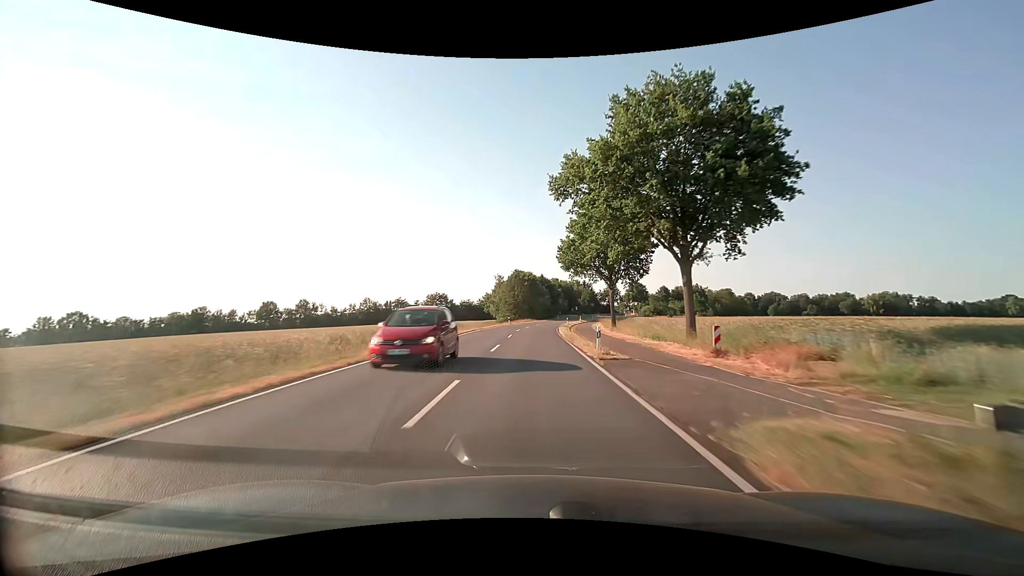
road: secondary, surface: asphalt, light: Day
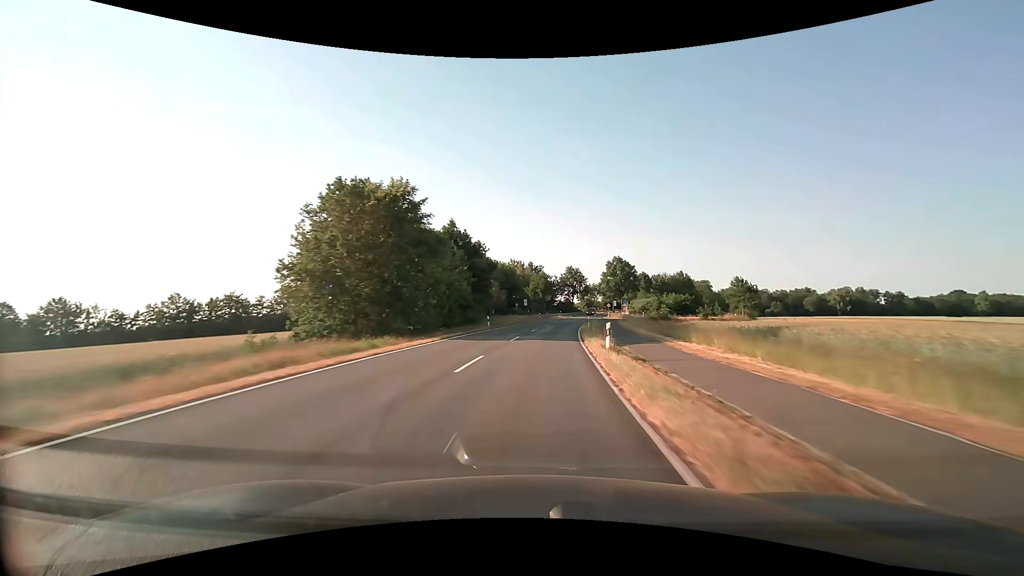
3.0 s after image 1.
(+3.6, +78.7) m; +7°
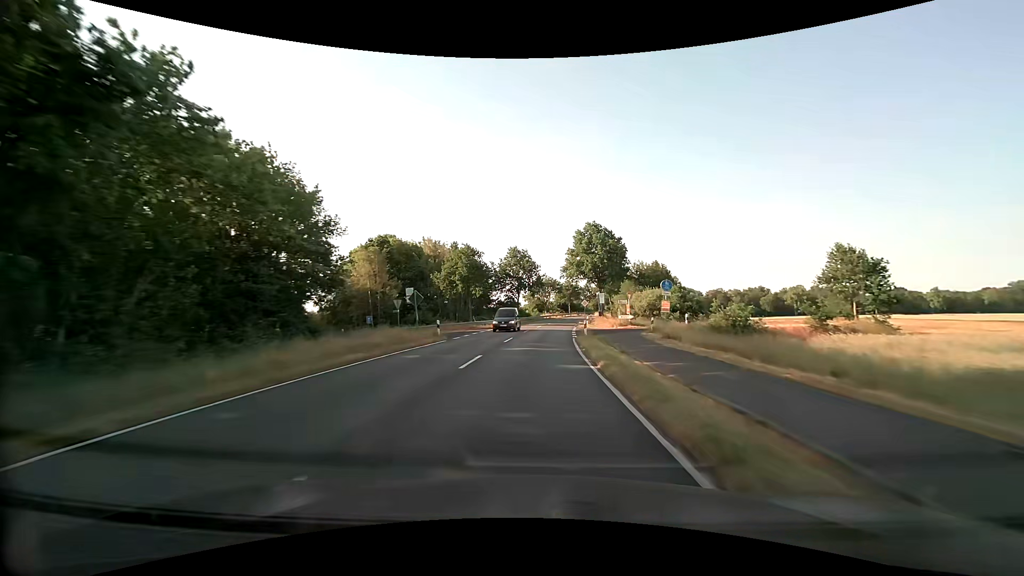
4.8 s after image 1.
(+3.0, +47.2) m; +7°
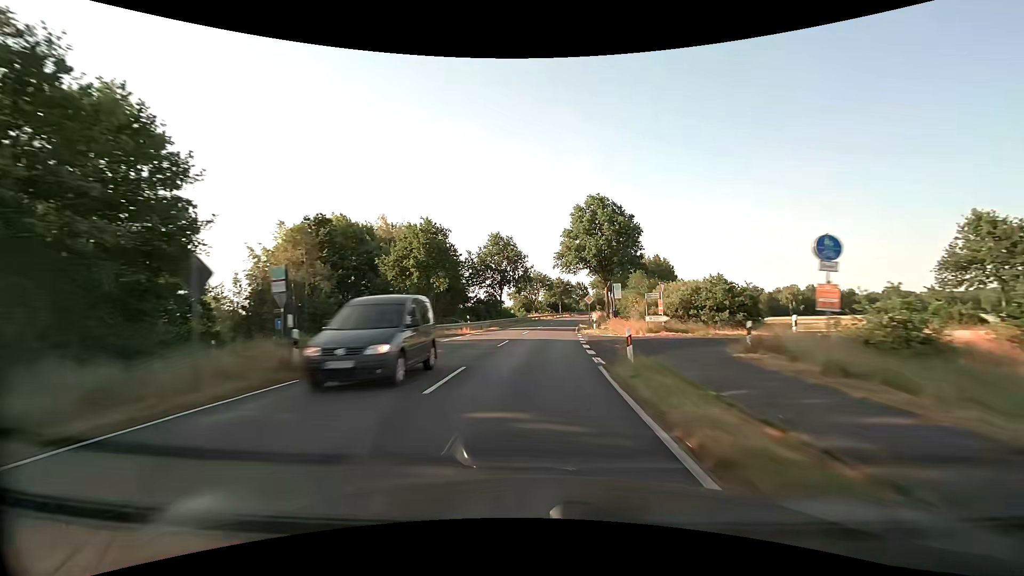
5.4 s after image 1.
(+0.2, +15.8) m; +1°
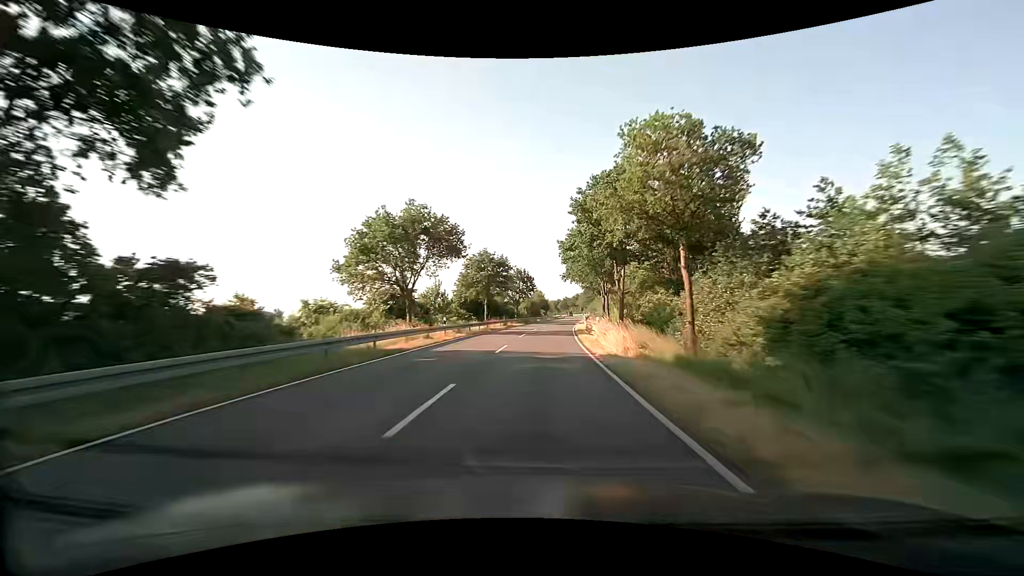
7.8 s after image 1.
(+4.1, +63.0) m; +8°
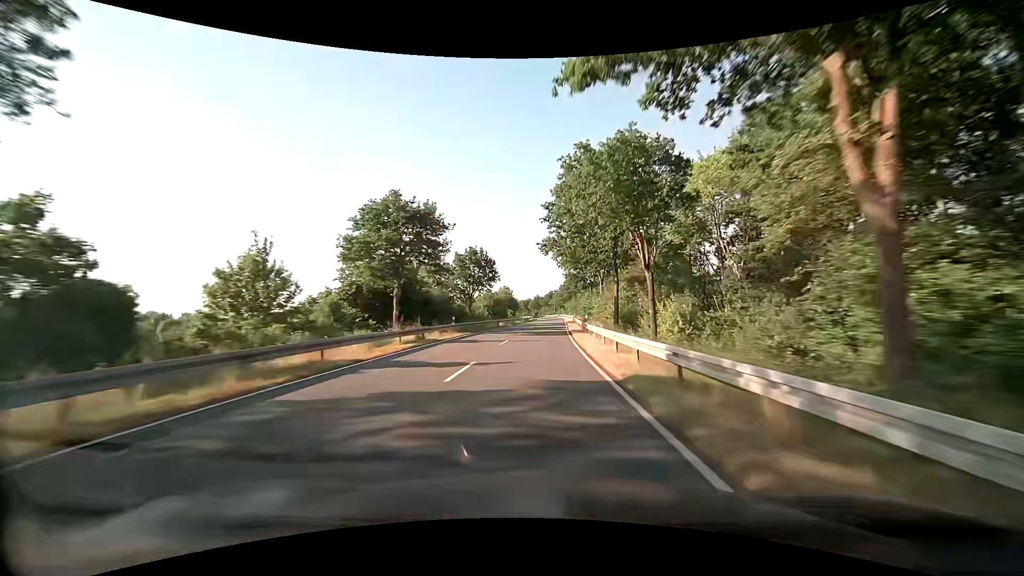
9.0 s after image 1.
(+1.0, +31.6) m; +4°
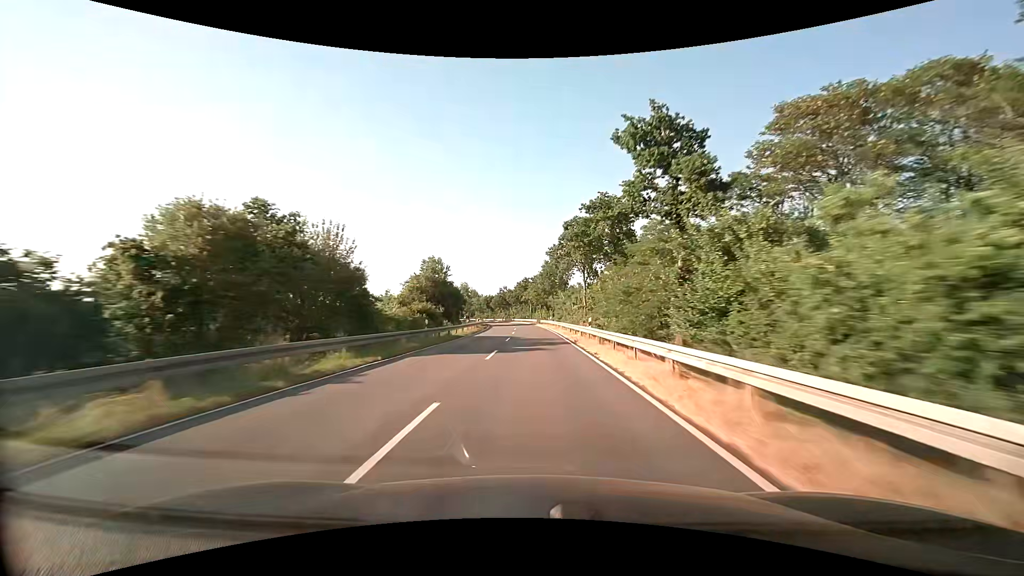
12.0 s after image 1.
(+2.9, +78.9) m; +3°
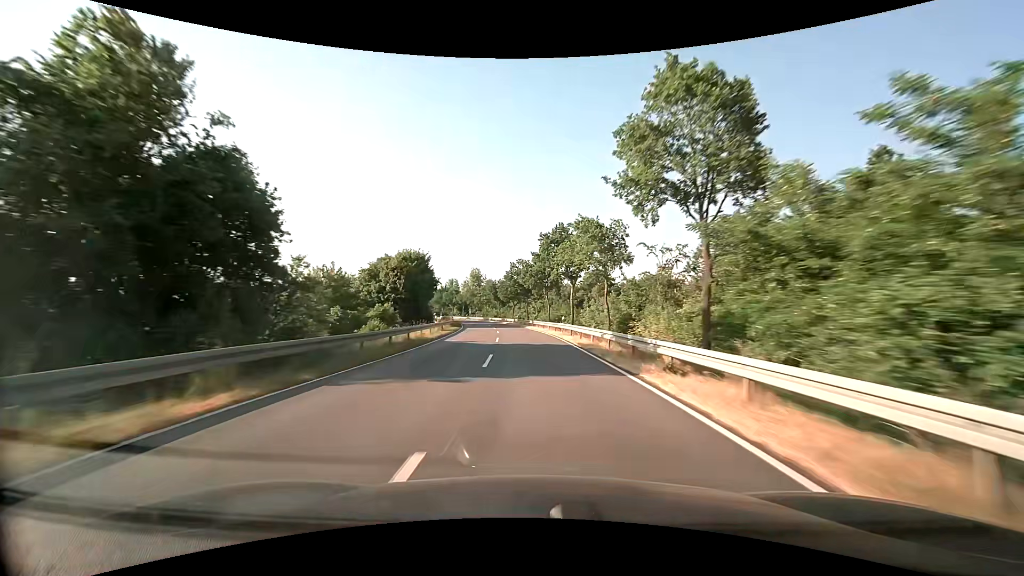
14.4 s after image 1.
(-1.4, +63.2) m; -3°
(0, +10) (0, +20) (-1, +30) (-2, +40) (-2, +50) (-4, +60) (-5, +70) (-7, +80) (-9, +89) (-11, +99) m
